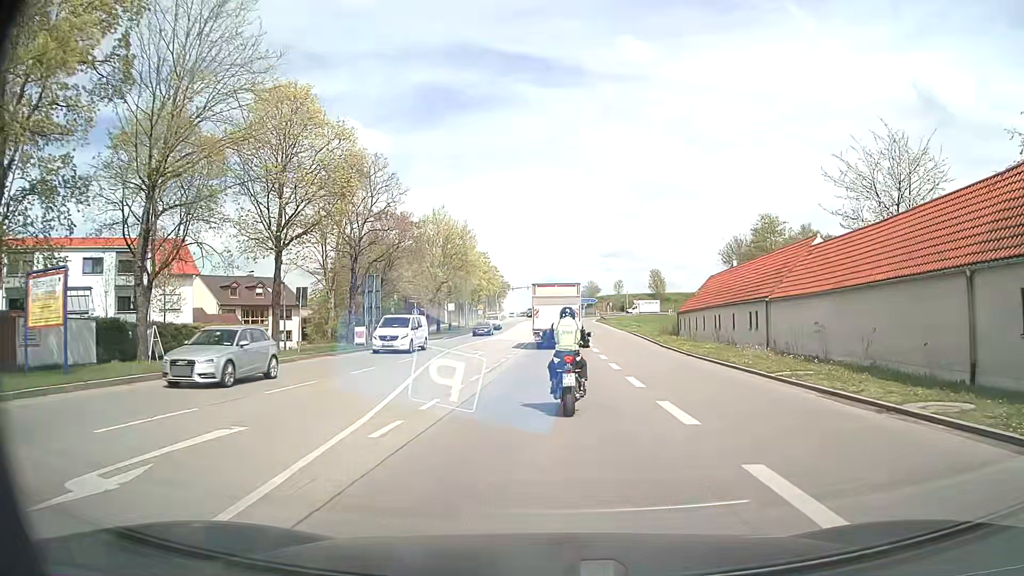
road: secondary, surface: asphalt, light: Day
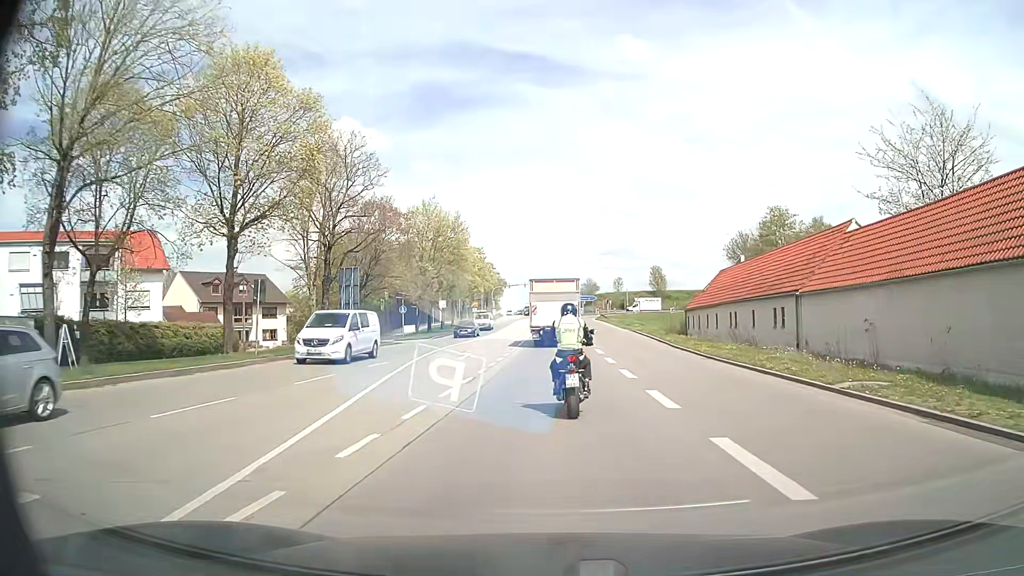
(0.0, +4.4) m; 0°
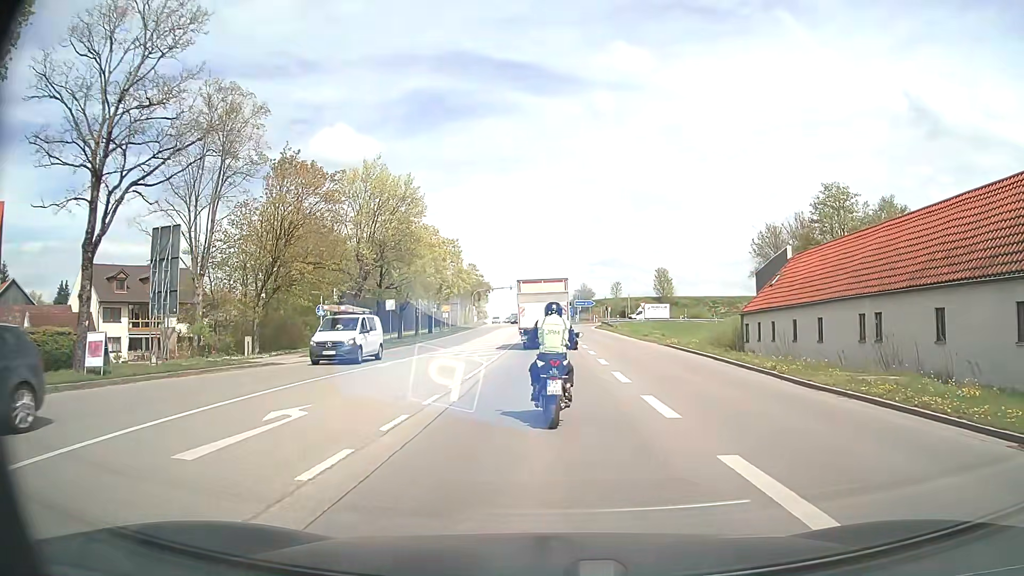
(0.0, +19.0) m; 0°
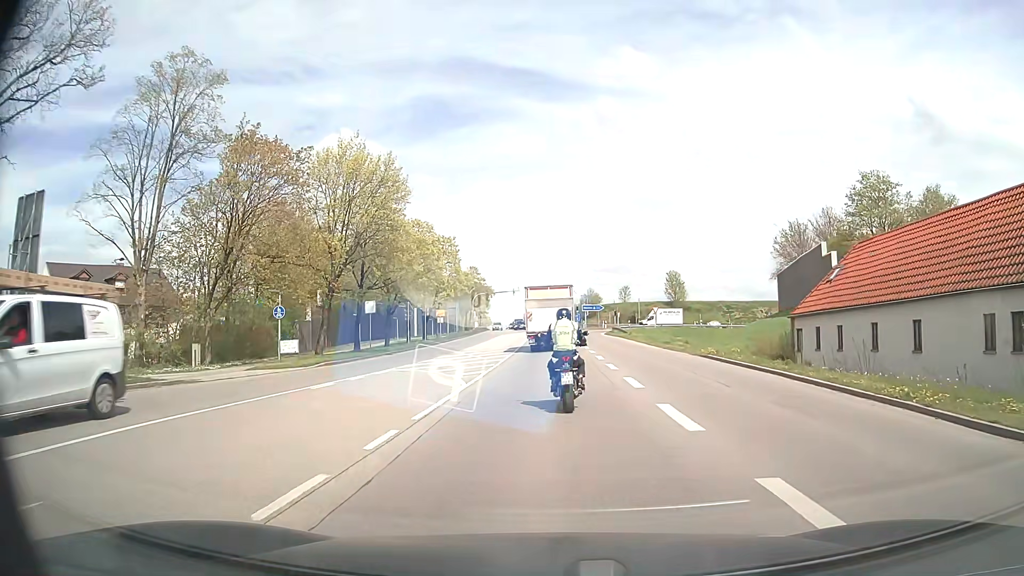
(0.0, +7.3) m; 0°
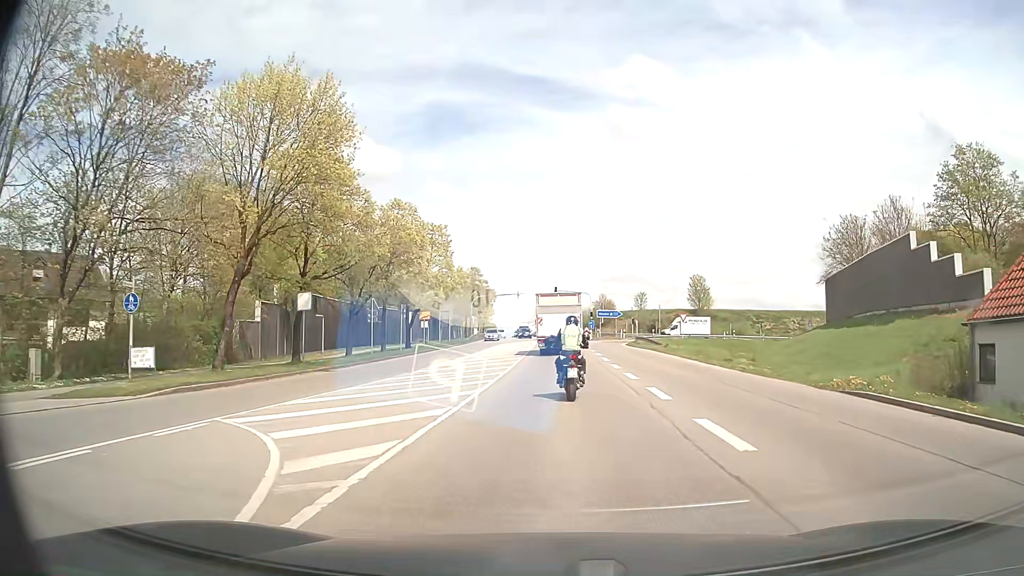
(-0.1, +13.8) m; -1°
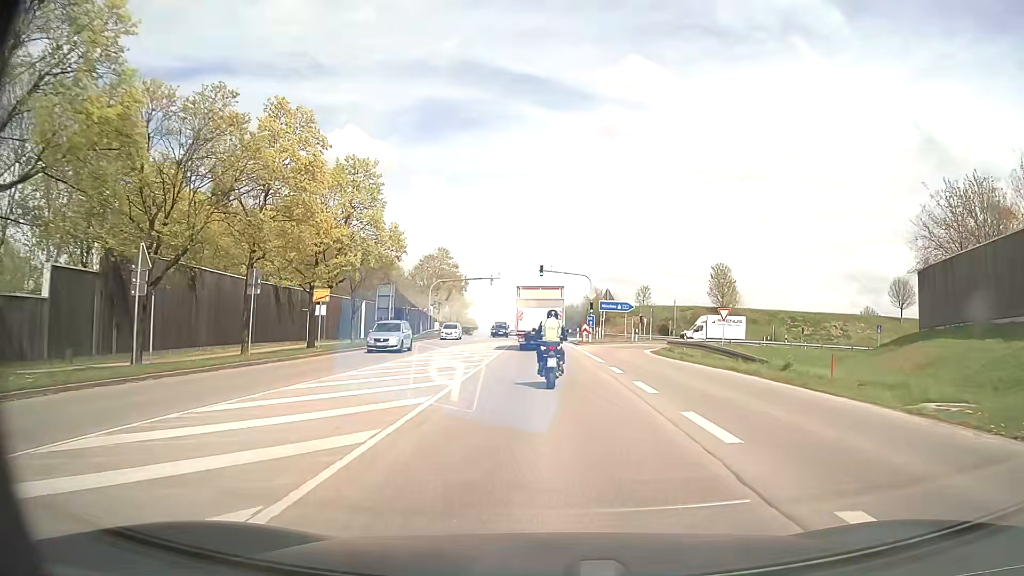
(+0.5, +23.9) m; +2°
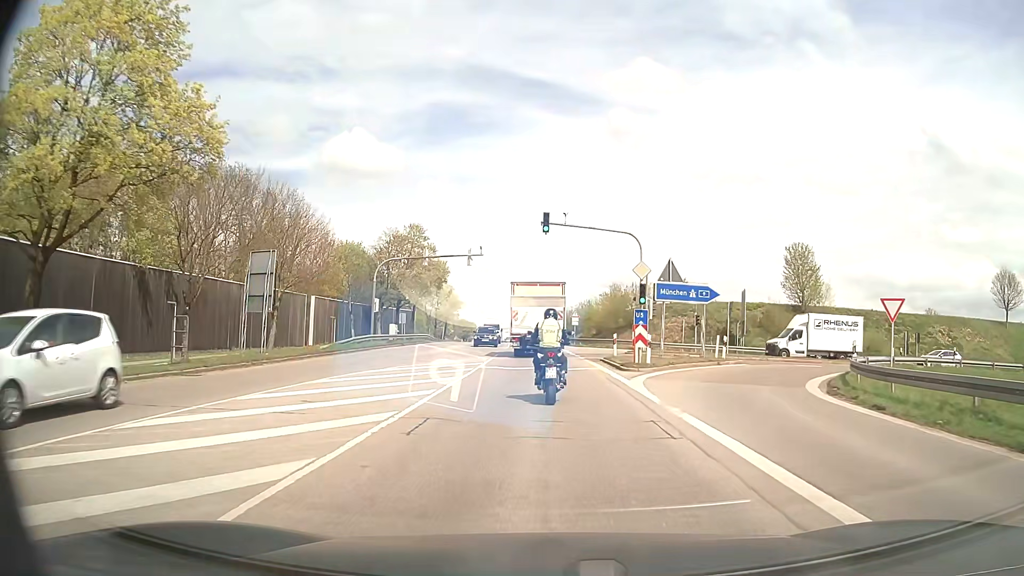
(0.0, +26.5) m; -1°
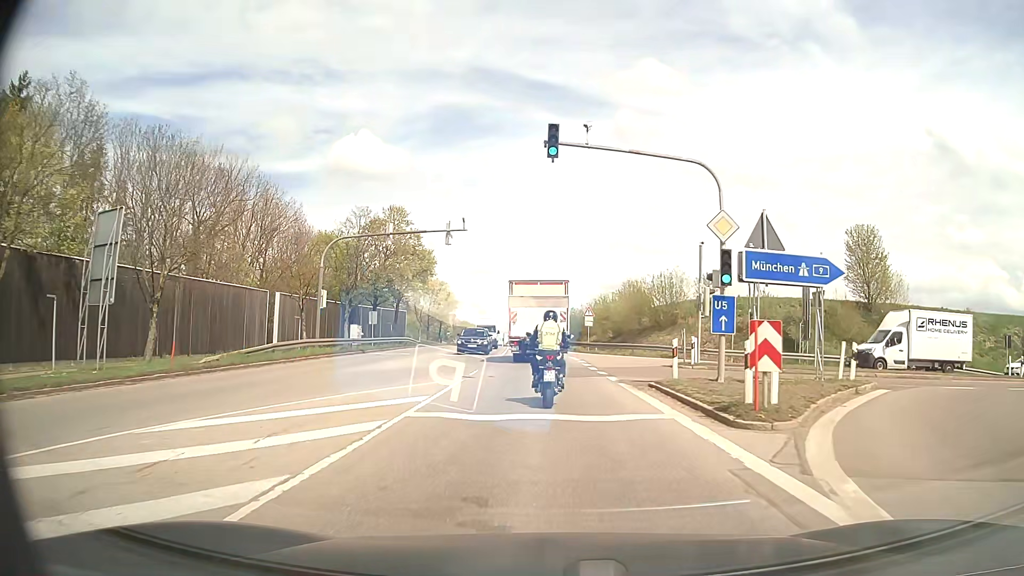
(-0.1, +12.7) m; -1°
(0, +10) (0, +20) (0, +30) (-1, +40) (-1, +50) (-2, +60) (-2, +70) (-3, +80) (-3, +90) (-4, +100) m
